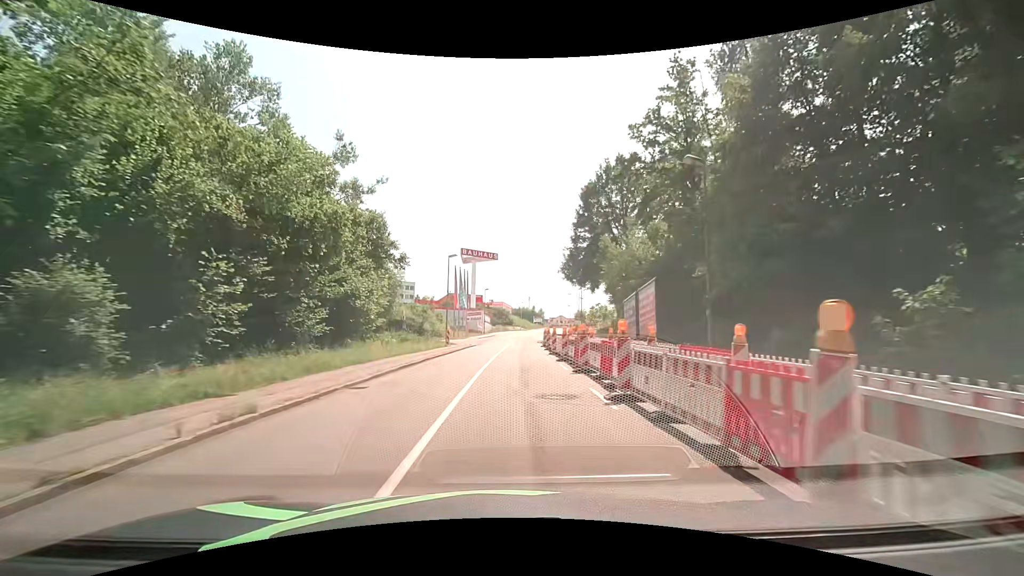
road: tertiary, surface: asphalt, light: Day
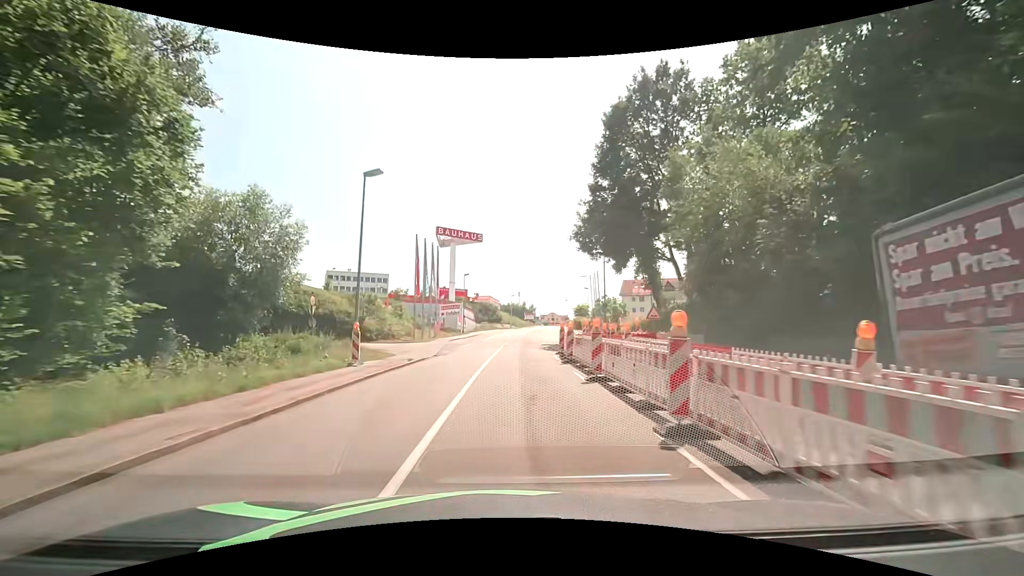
(+0.3, +23.3) m; +2°
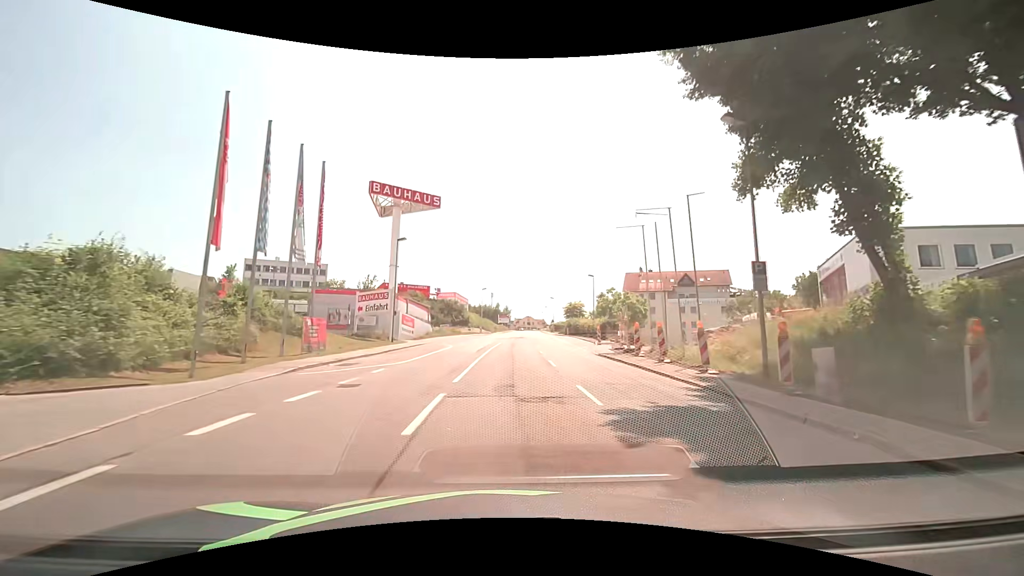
(+0.5, +31.0) m; +3°
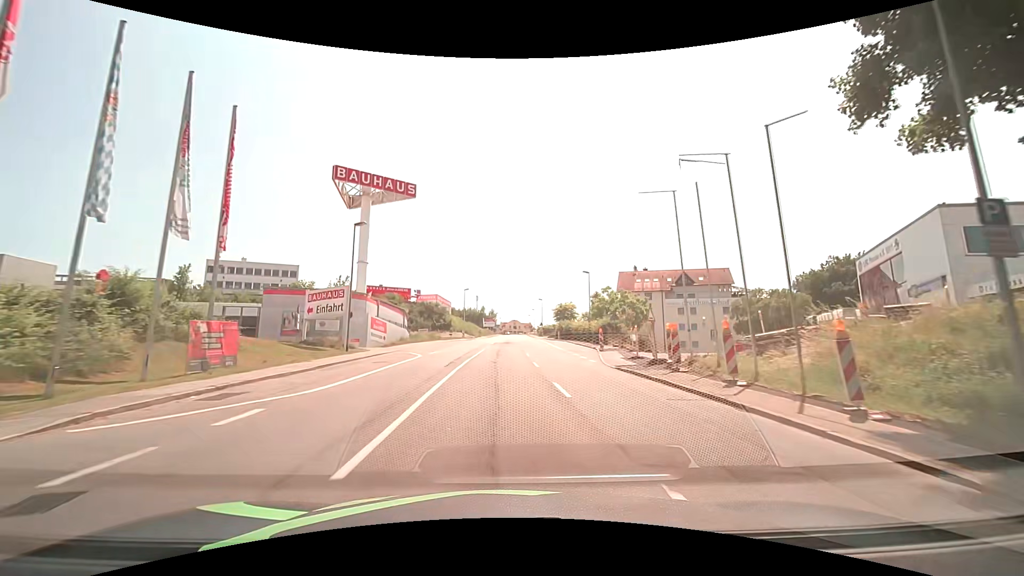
(+0.1, +7.7) m; +1°
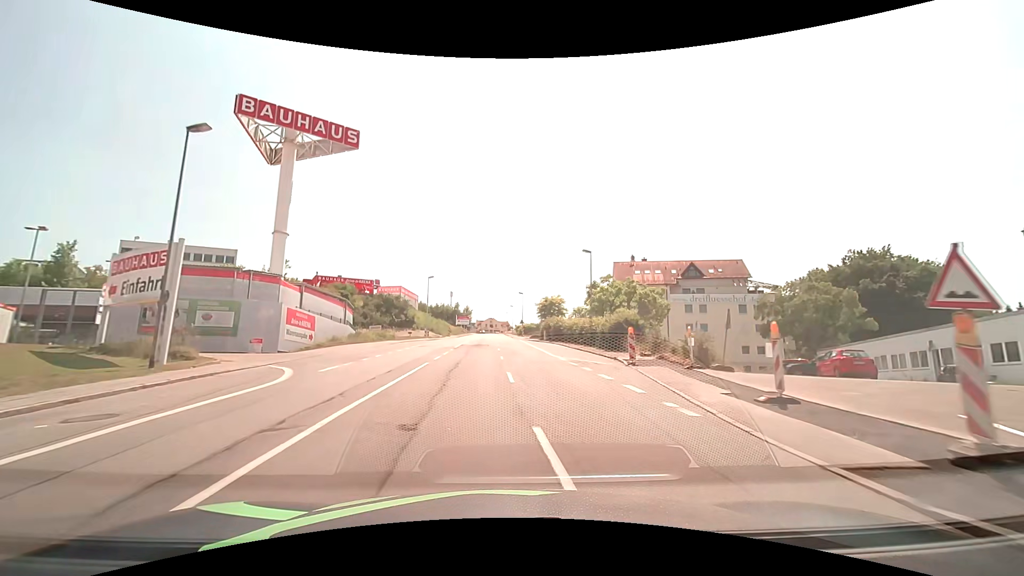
(+0.5, +15.4) m; +3°
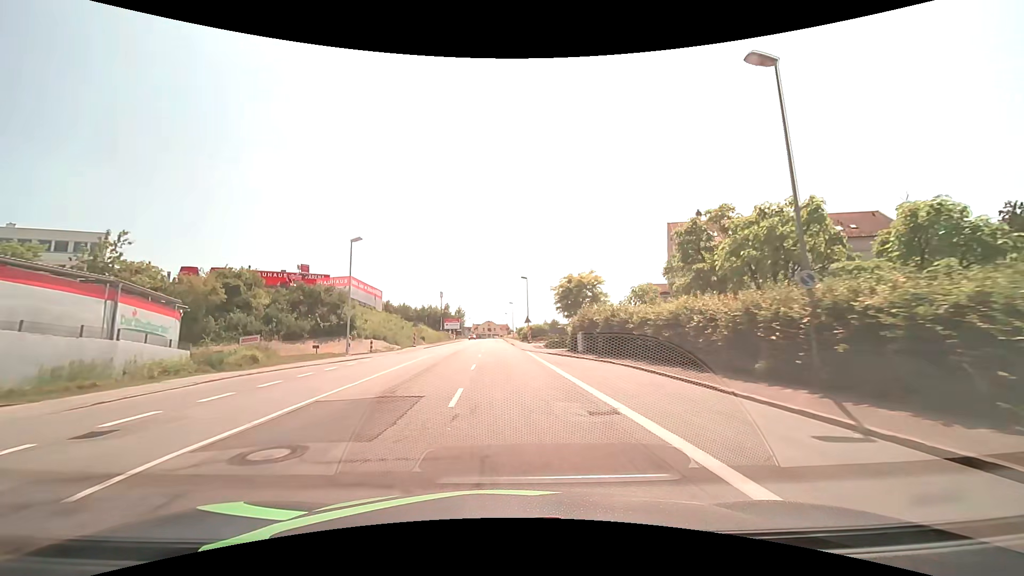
(+0.6, +31.0) m; +1°
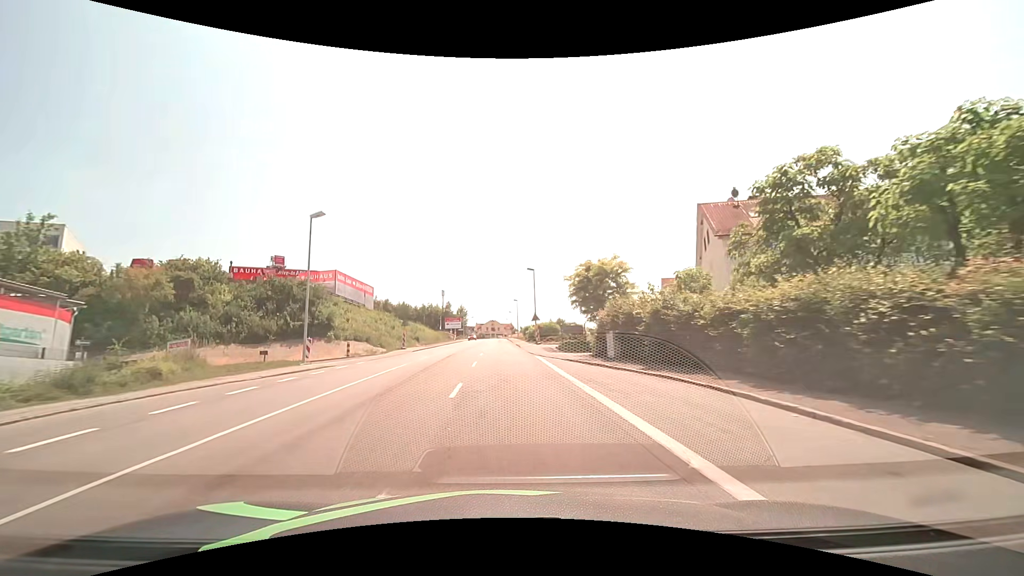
(0.0, +7.8) m; 0°
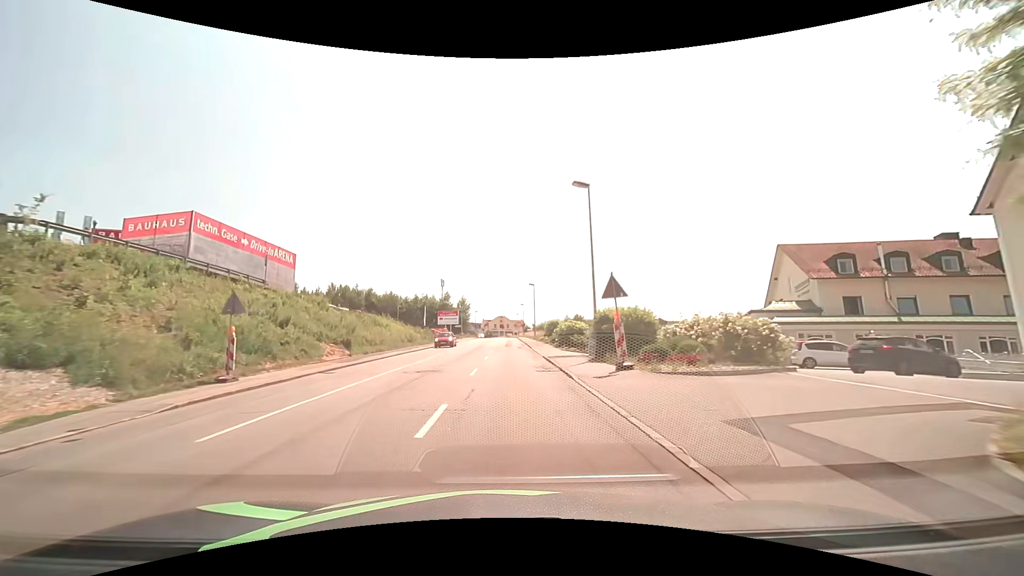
(-0.5, +31.0) m; -1°
(0, +10) (0, +20) (0, +30) (0, +40) (0, +50) (0, +60) (0, +70) (0, +80) (-1, +90) (-1, +100) m
